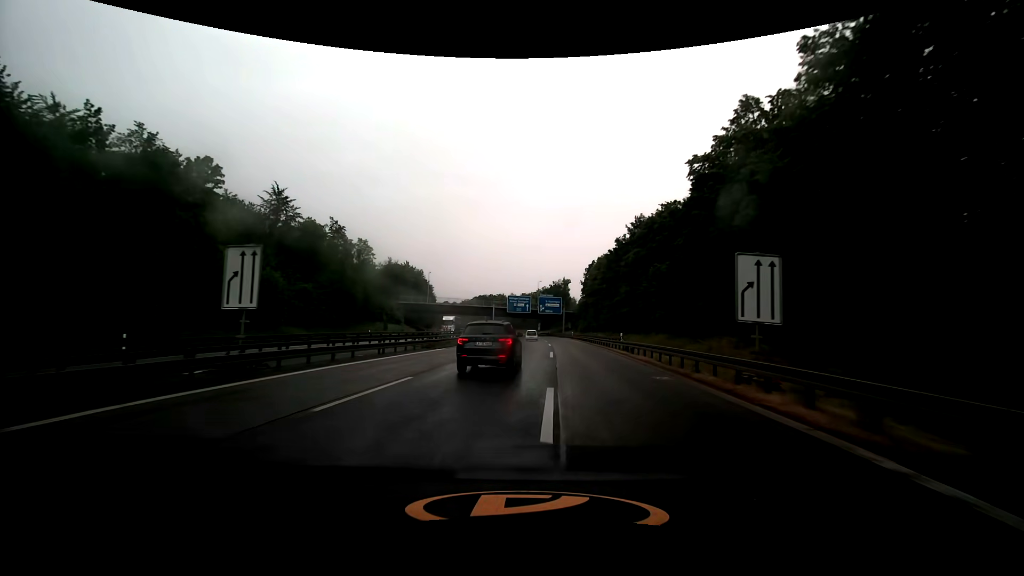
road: trunk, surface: asphalt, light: Day
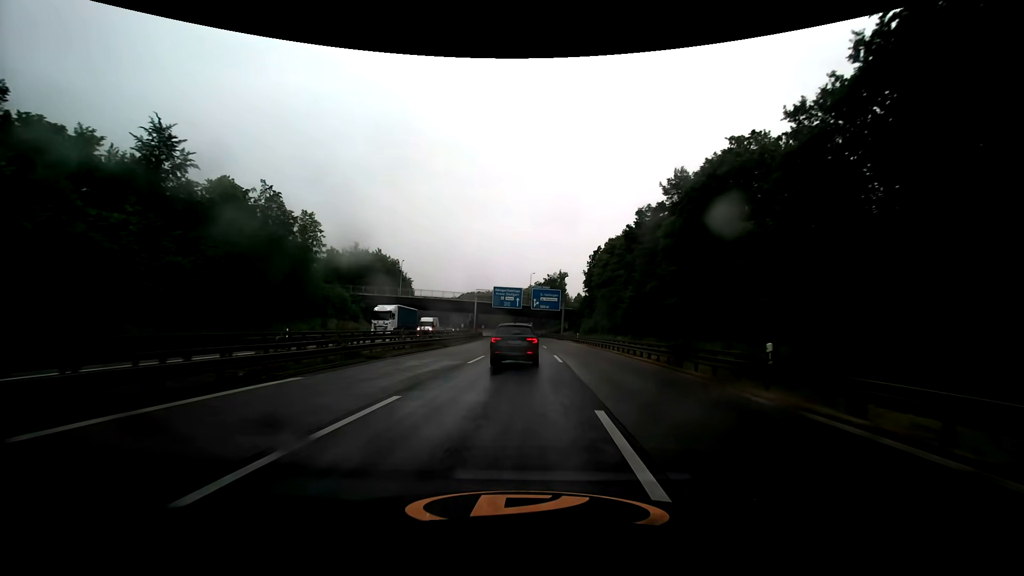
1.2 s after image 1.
(+0.2, +22.5) m; +1°
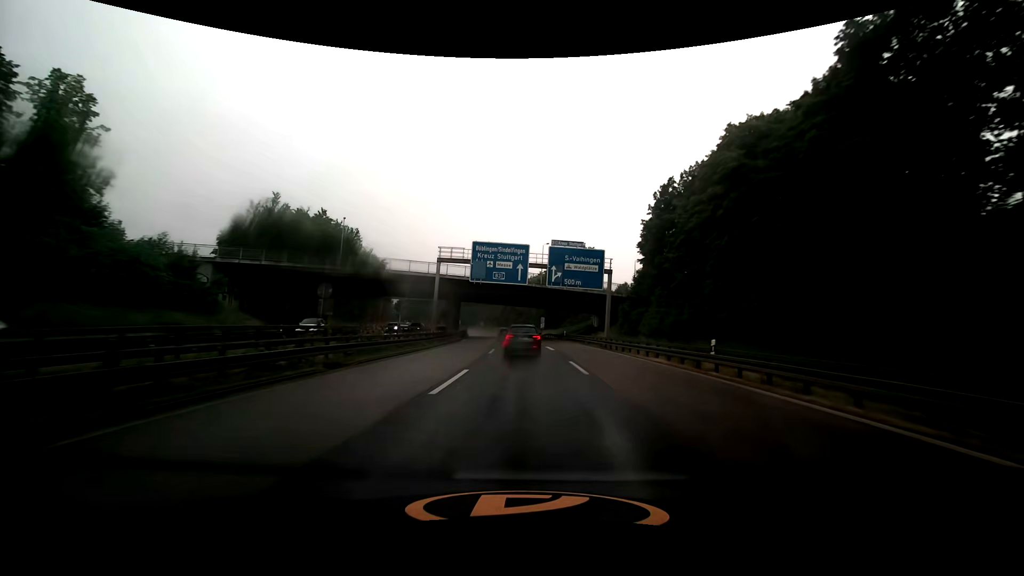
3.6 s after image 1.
(0.0, +44.9) m; -1°
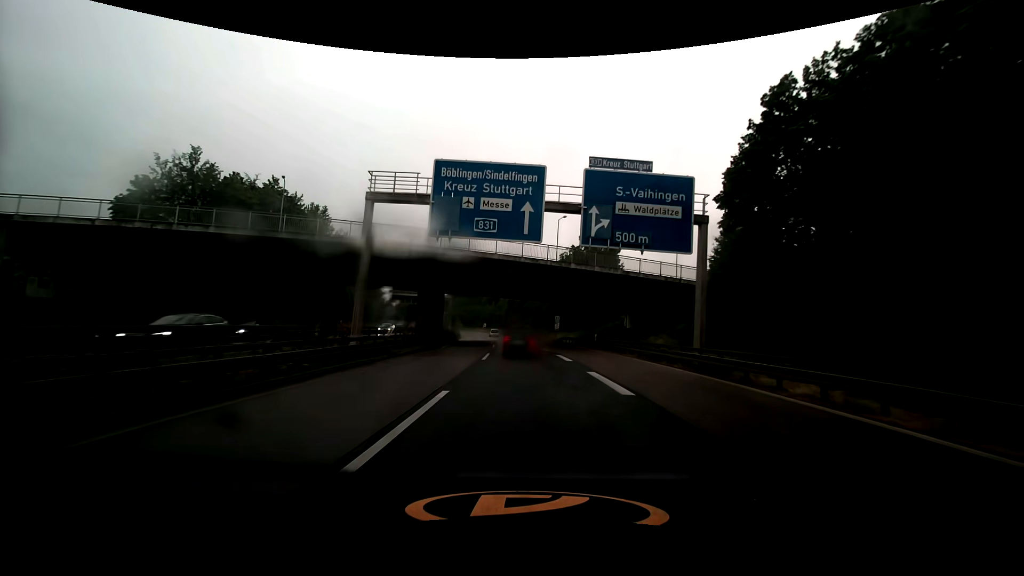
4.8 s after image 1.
(-0.2, +22.9) m; -1°
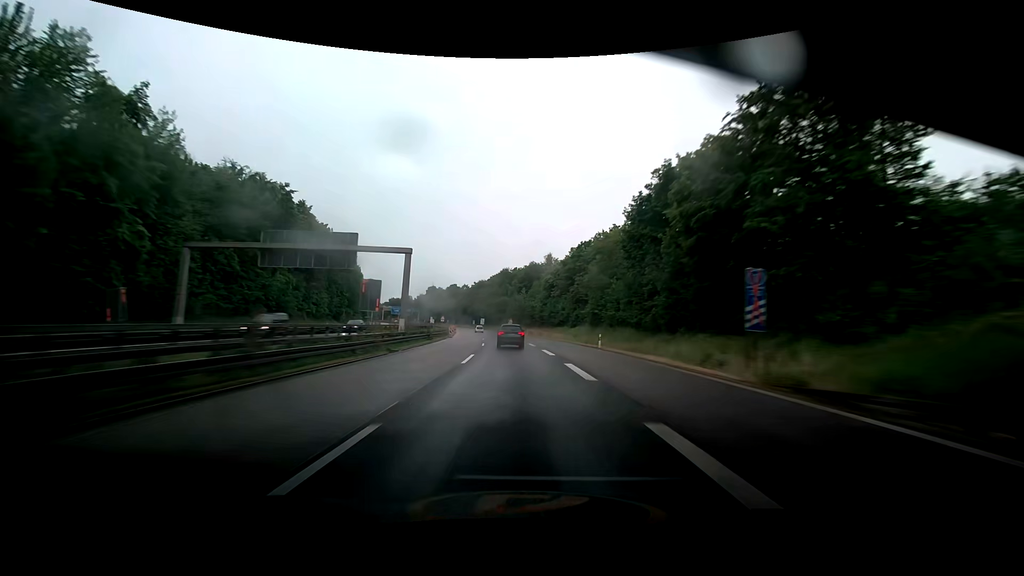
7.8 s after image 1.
(-1.5, +58.2) m; -5°
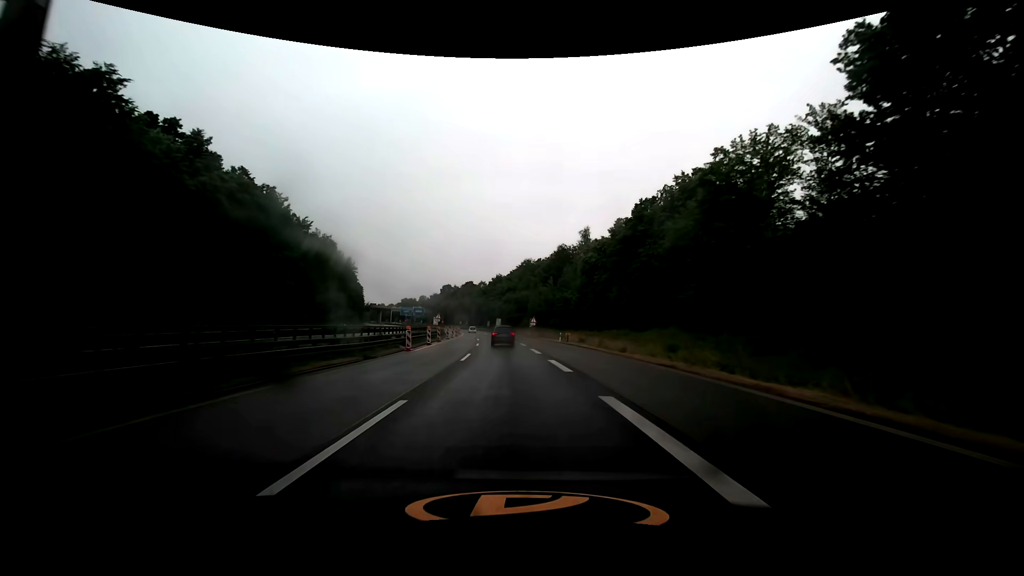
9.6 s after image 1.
(-0.3, +33.3) m; -2°
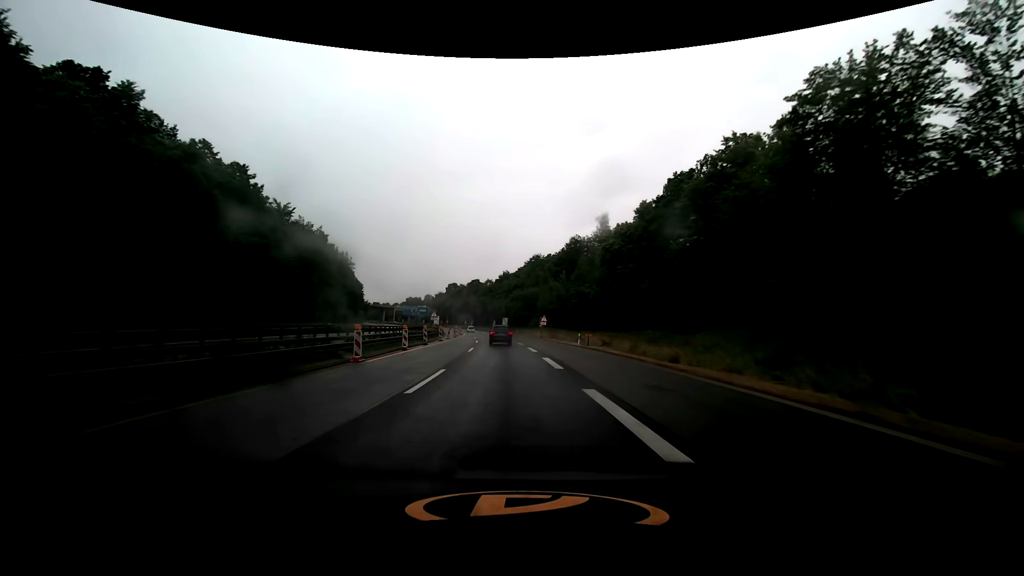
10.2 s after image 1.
(-0.1, +11.1) m; -1°
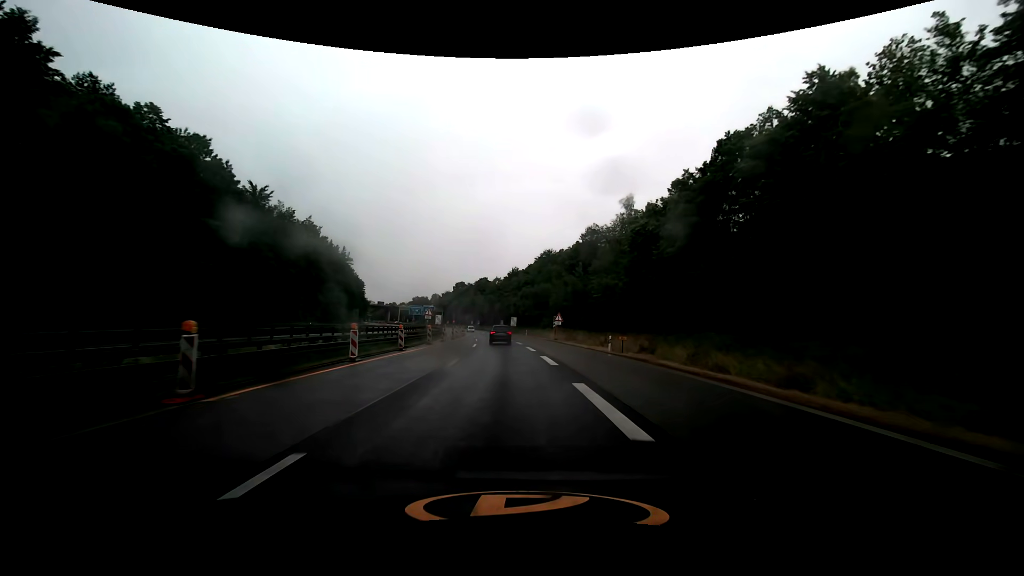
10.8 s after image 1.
(-0.1, +11.1) m; -1°
(0, +10) (0, +20) (-1, +30) (-2, +40) (-2, +50) (-3, +60) (-5, +70) (-6, +80) (-7, +90) (-9, +99) m
